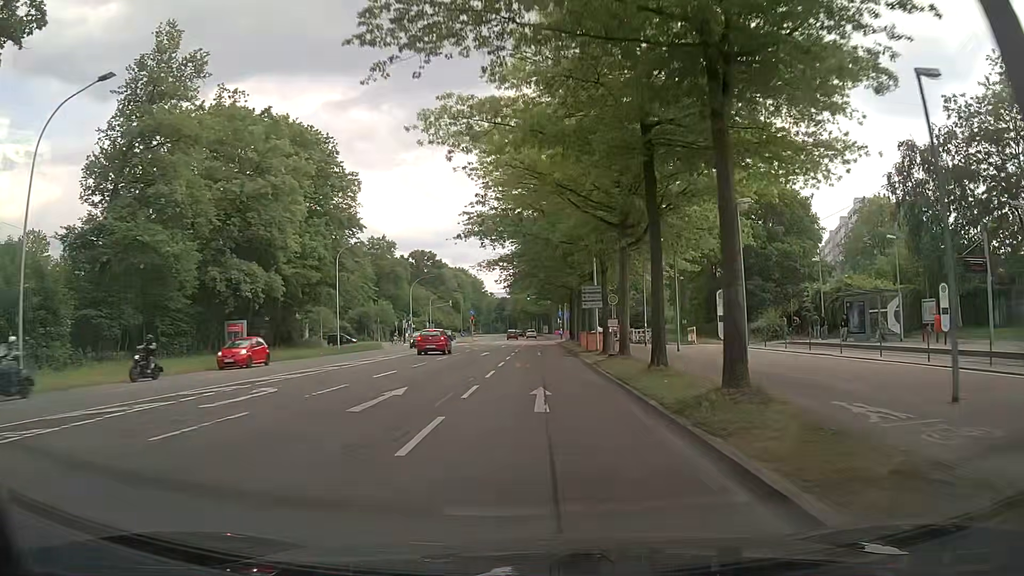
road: secondary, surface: asphalt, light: Day
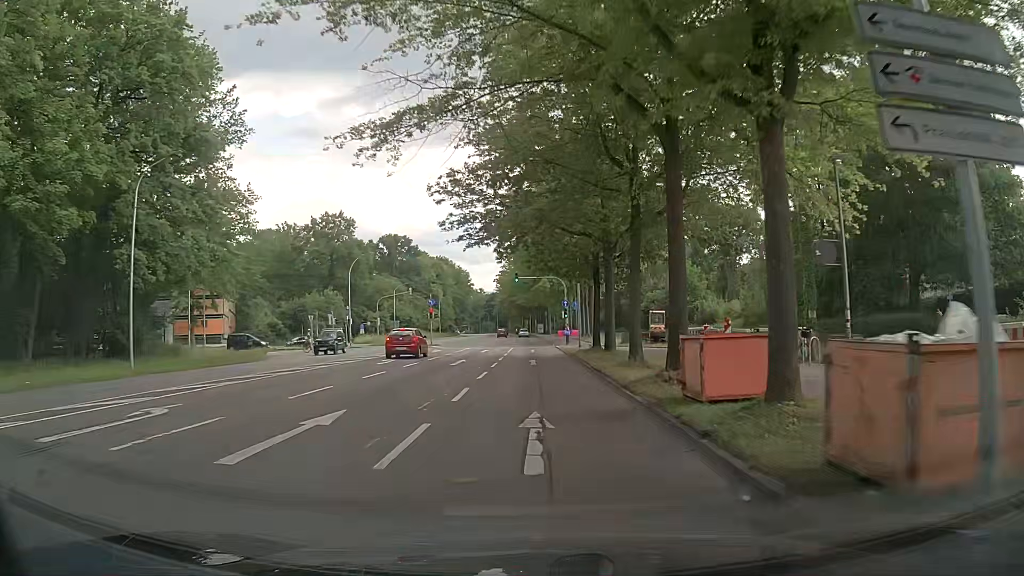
(+0.4, +30.7) m; +2°
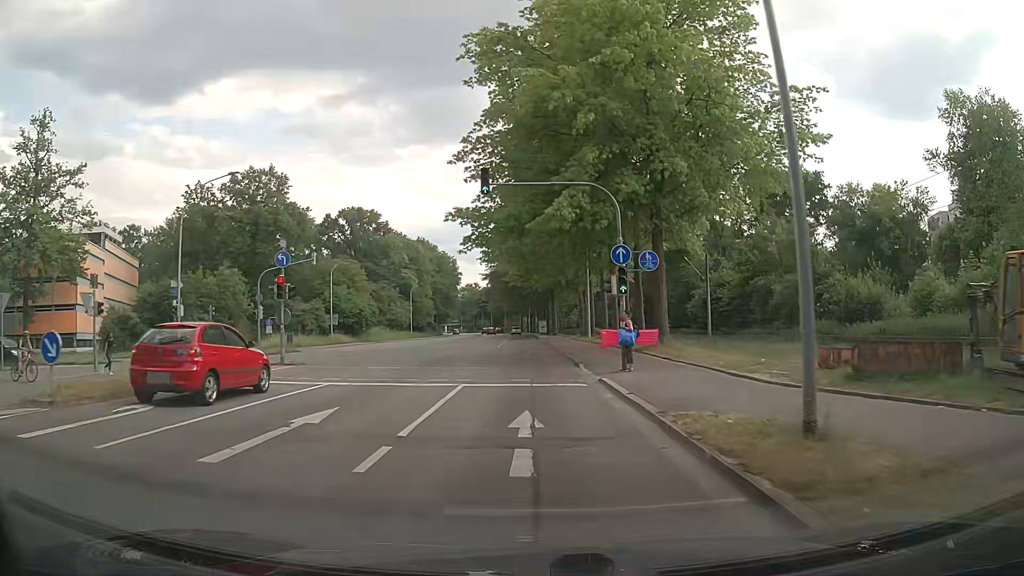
(-0.4, +35.5) m; -1°
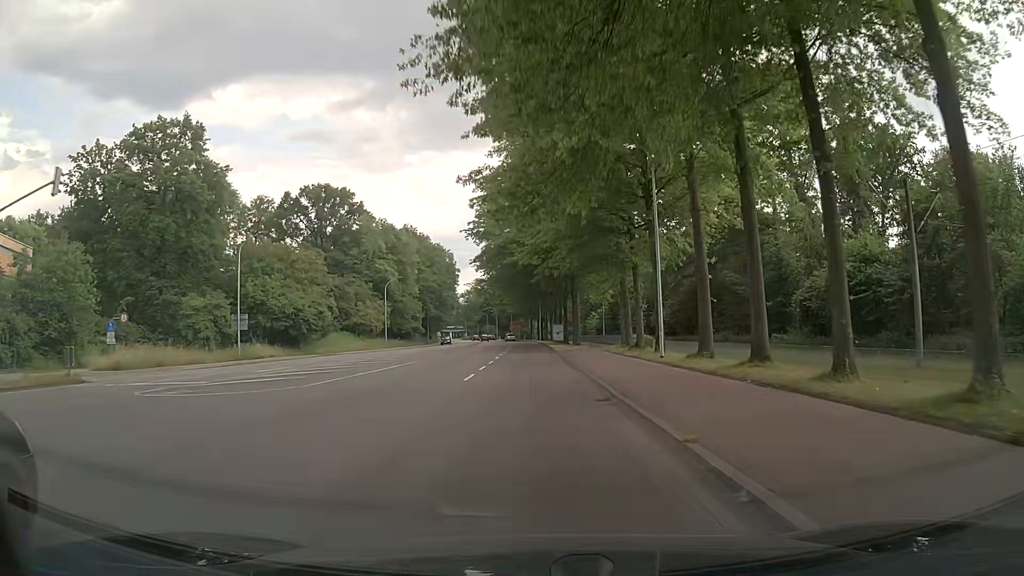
(-0.2, +27.7) m; -1°
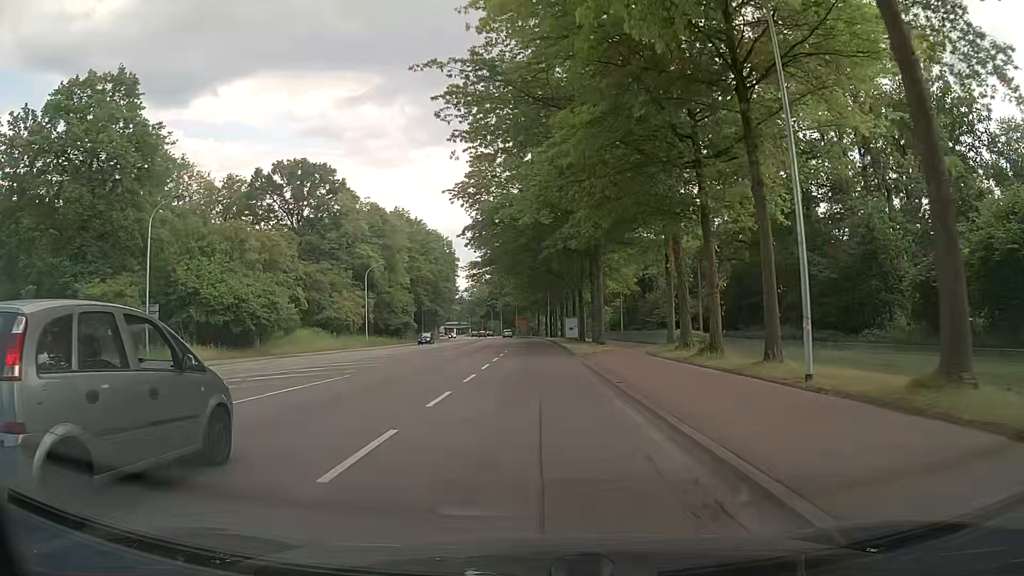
(-0.1, +14.2) m; 0°
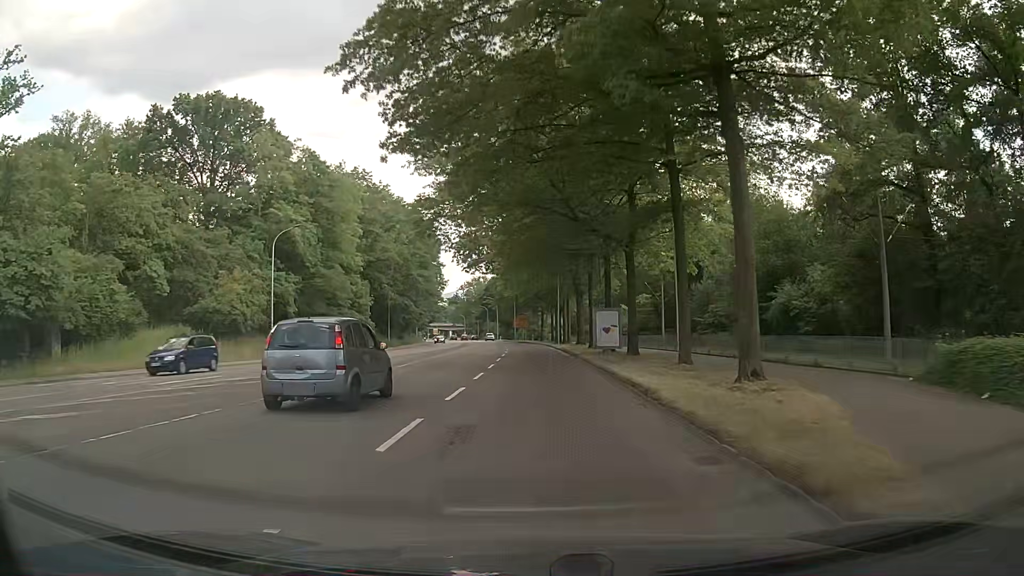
(-0.3, +28.9) m; -1°
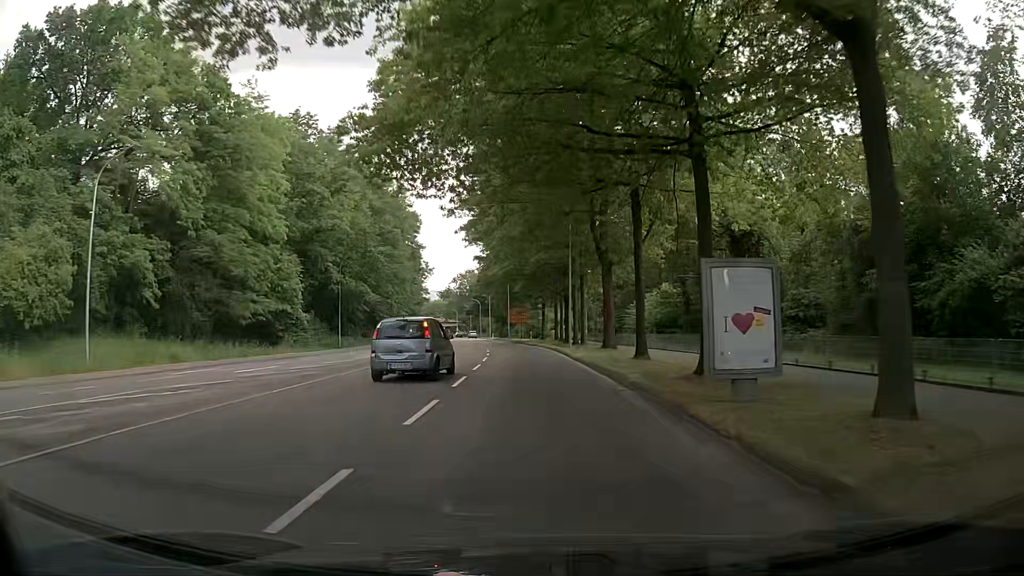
(0.0, +22.1) m; 0°
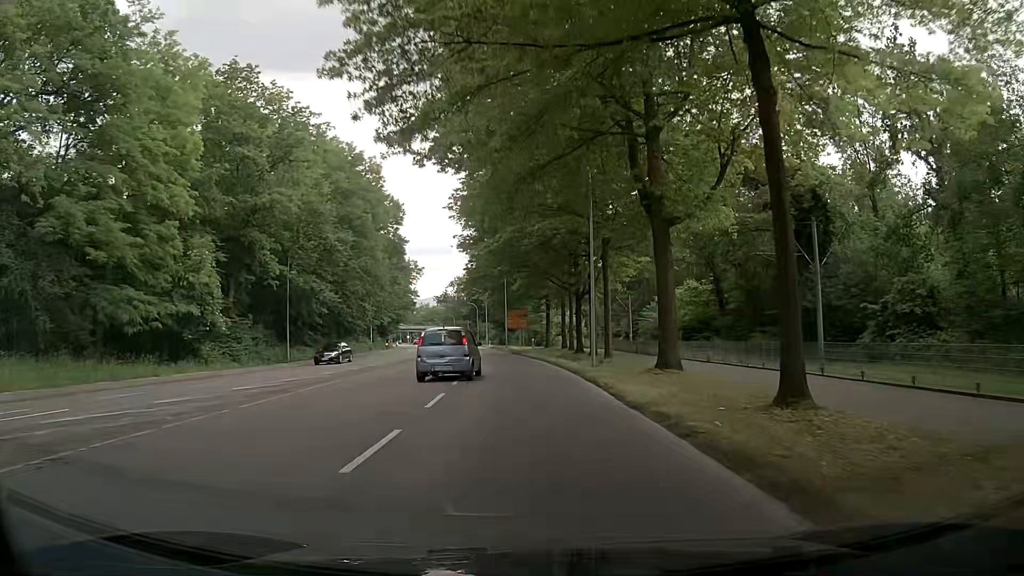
(+0.1, +14.9) m; +1°
(0, +10) (-1, +20) (-1, +30) (-2, +40) (-3, +50) (-4, +60) (-6, +70) (-7, +80) (-8, +90) (-9, +99) m
